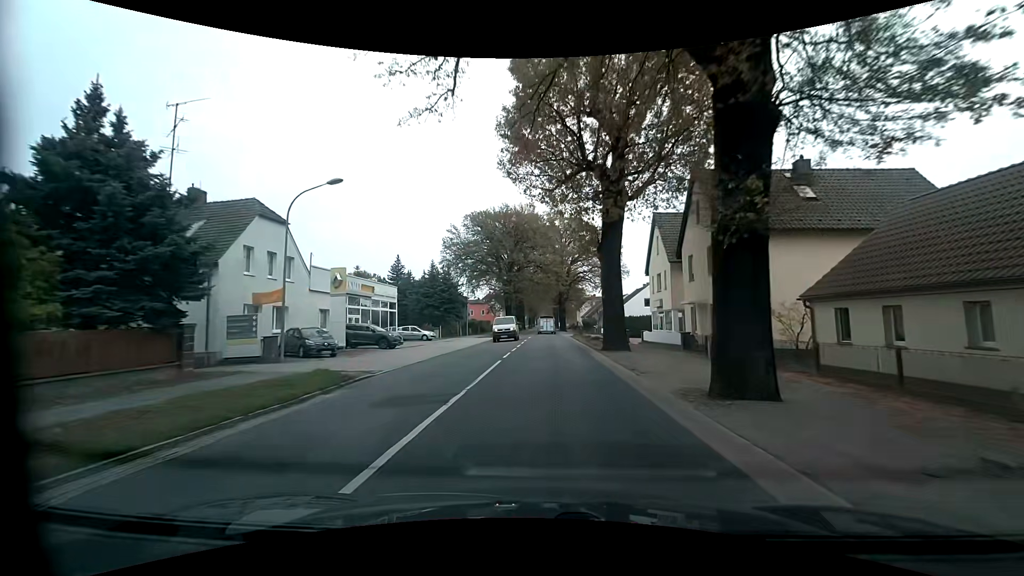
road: primary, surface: asphalt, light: Day
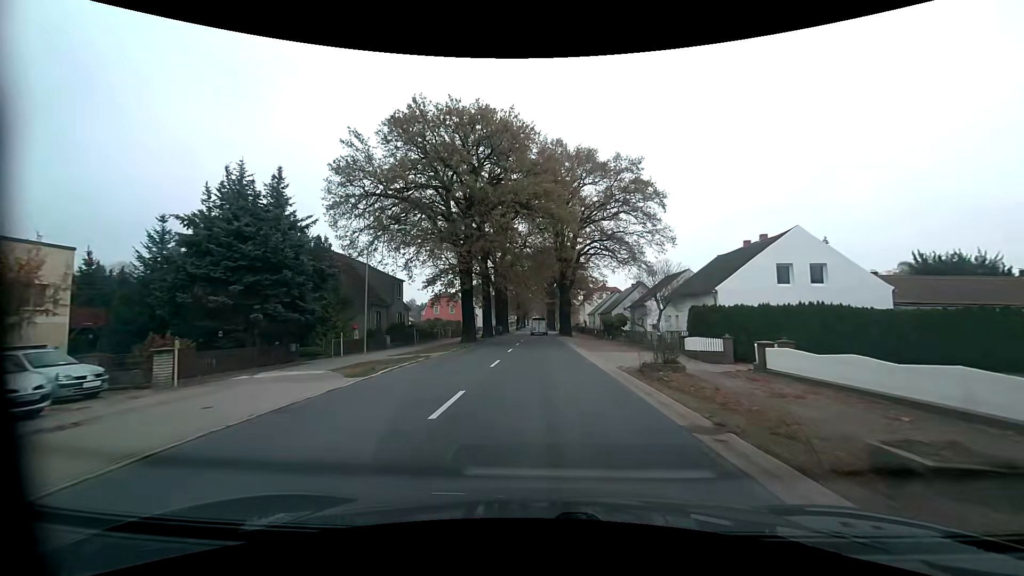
(+0.7, +38.8) m; +1°
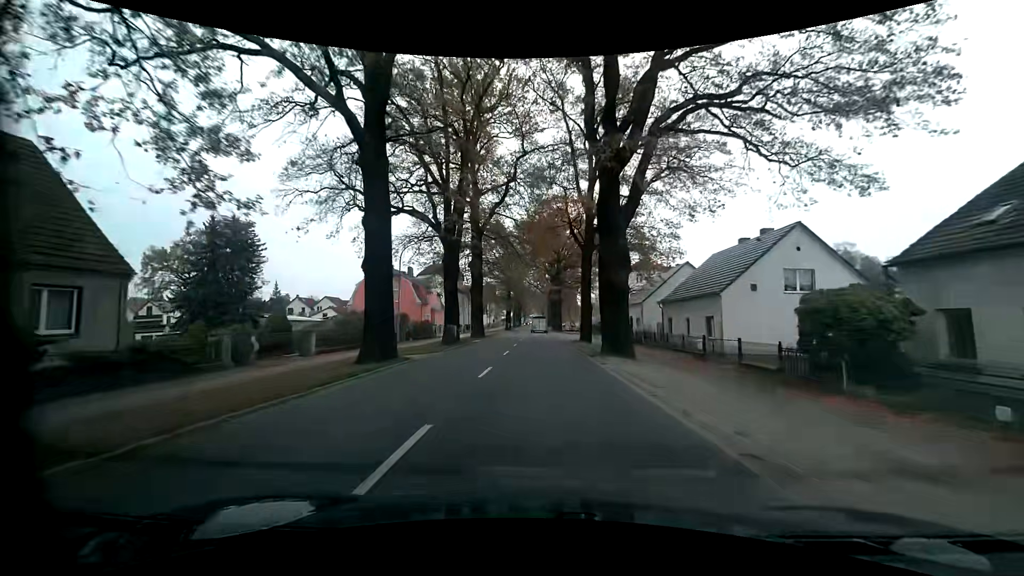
(-0.3, +39.6) m; 0°
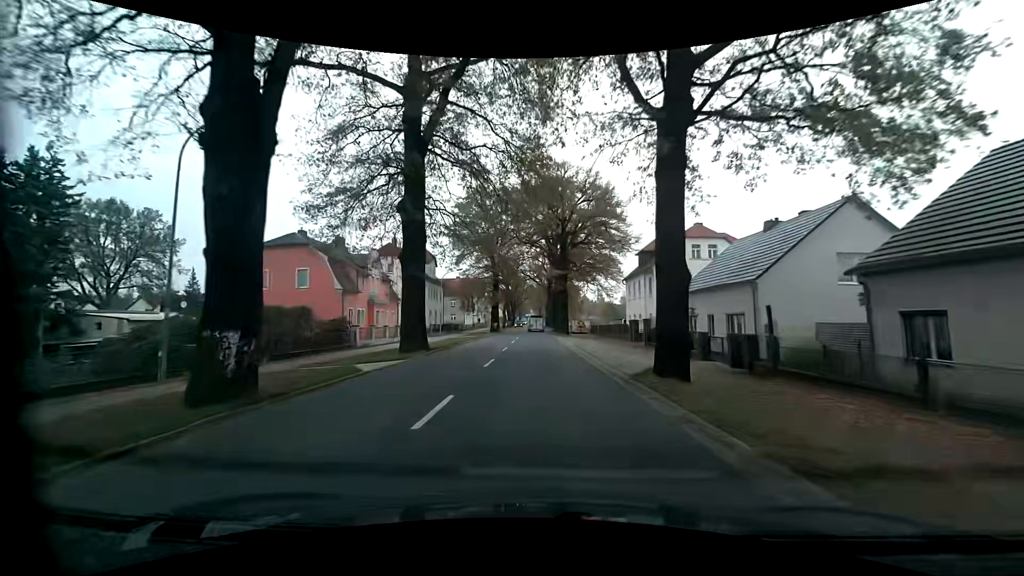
(0.0, +24.2) m; 0°
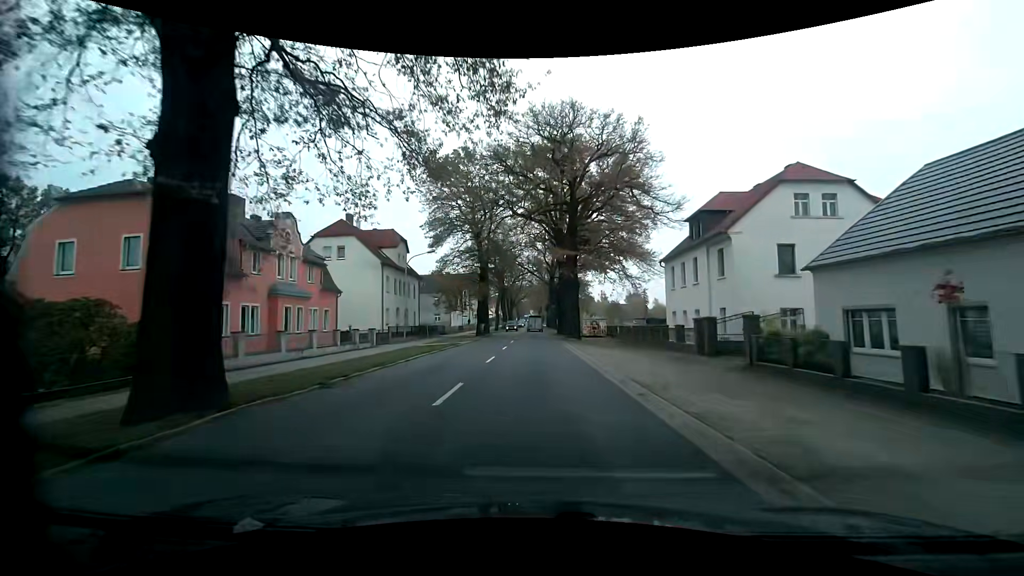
(+0.1, +16.1) m; 0°
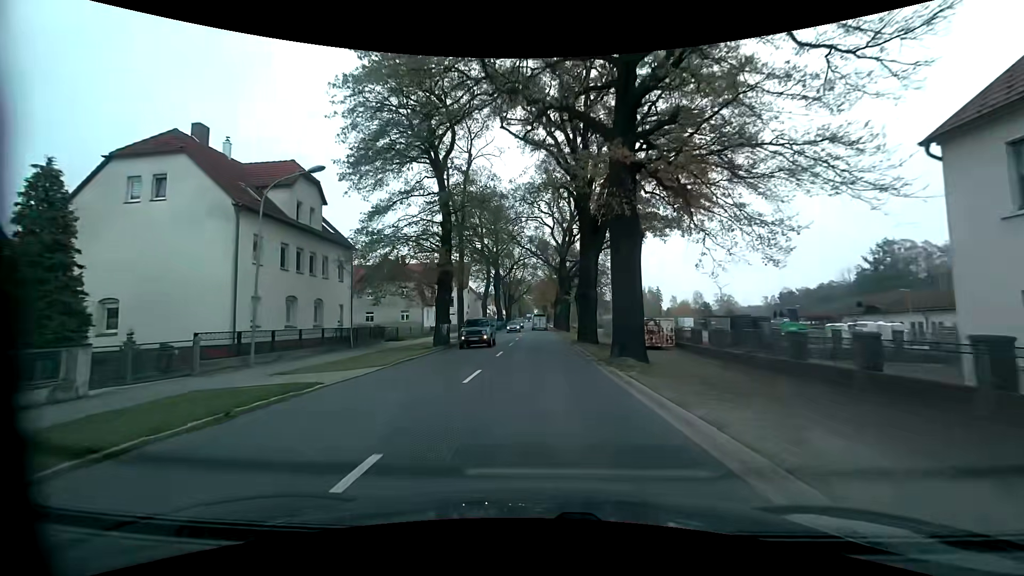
(-0.1, +24.0) m; 0°
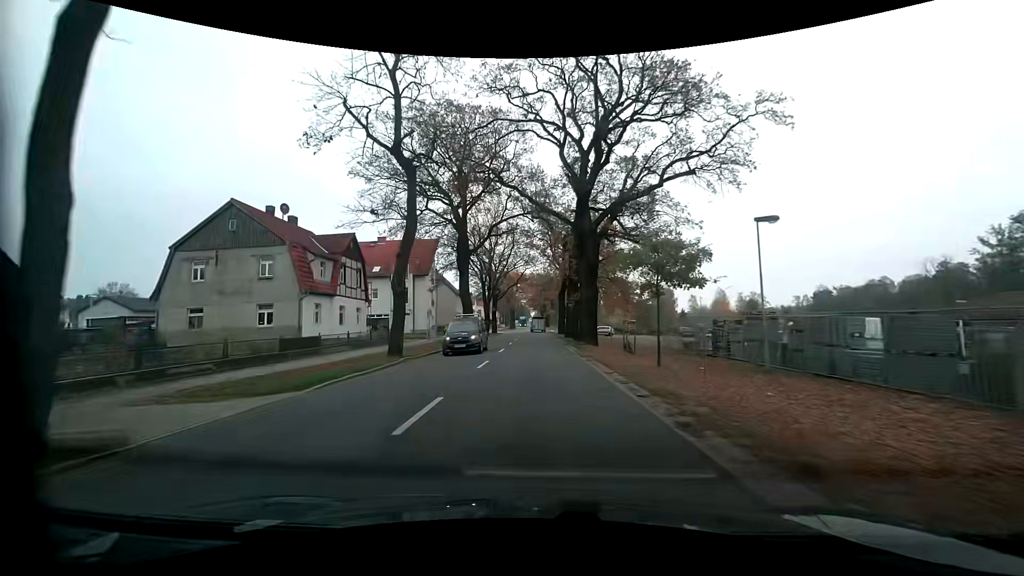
(-0.1, +32.0) m; 0°
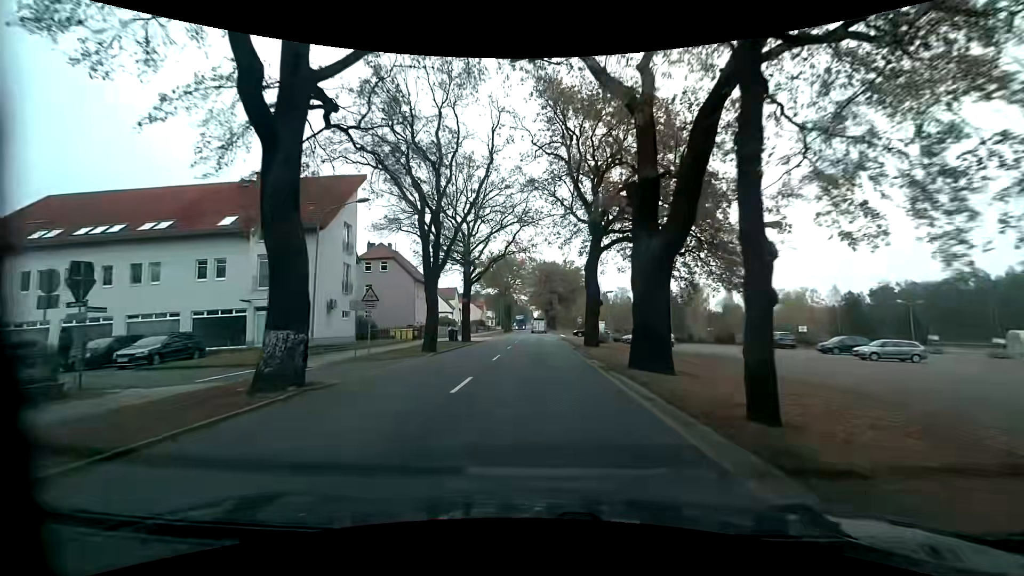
(0.0, +32.1) m; 0°
(0, +10) (0, +20) (0, +30) (0, +40) (0, +50) (0, +60) (0, +70) (+1, +80) (+1, +90) (+1, +100) m
